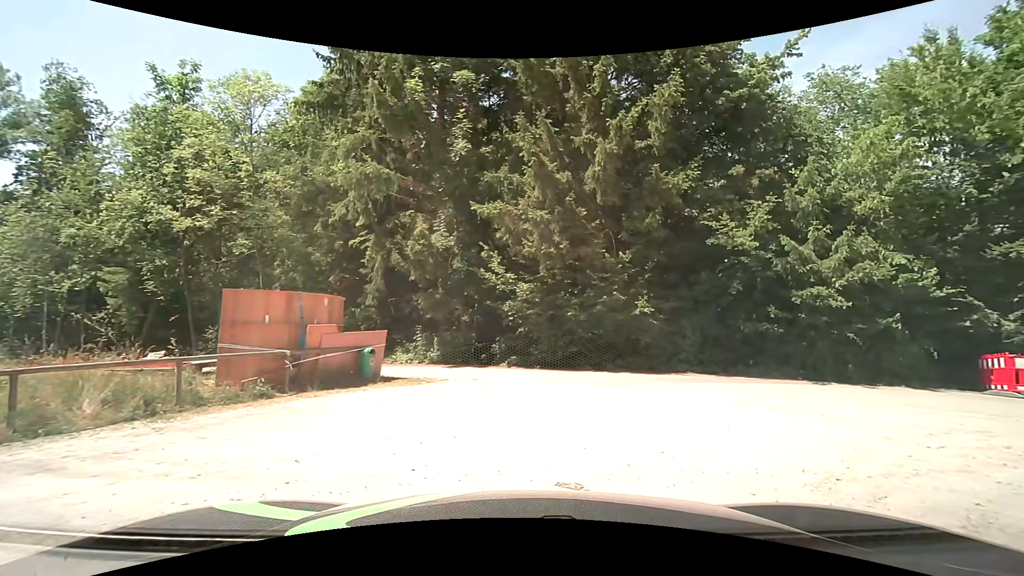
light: Day
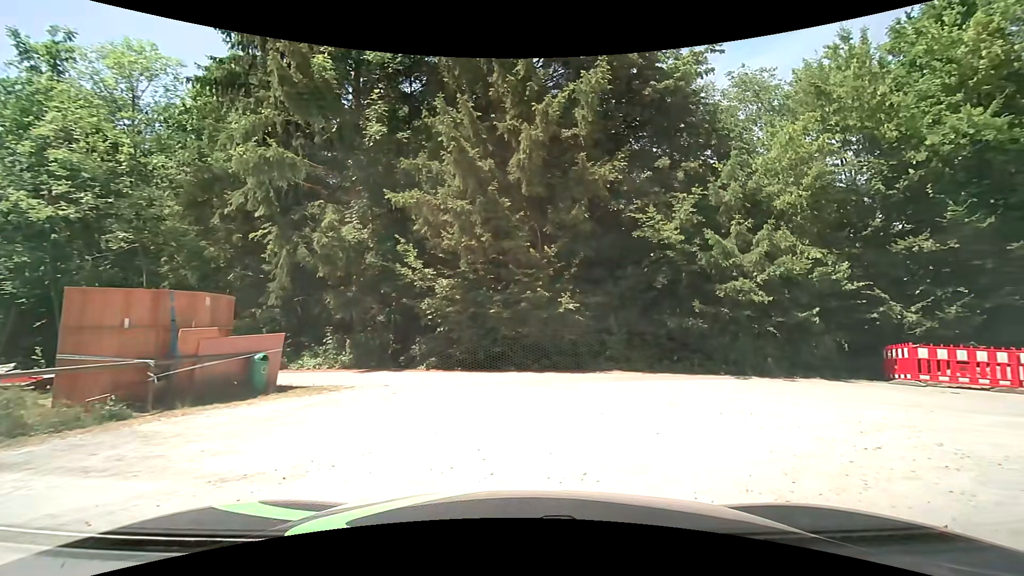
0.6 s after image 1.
(+0.1, +1.2) m; +6°
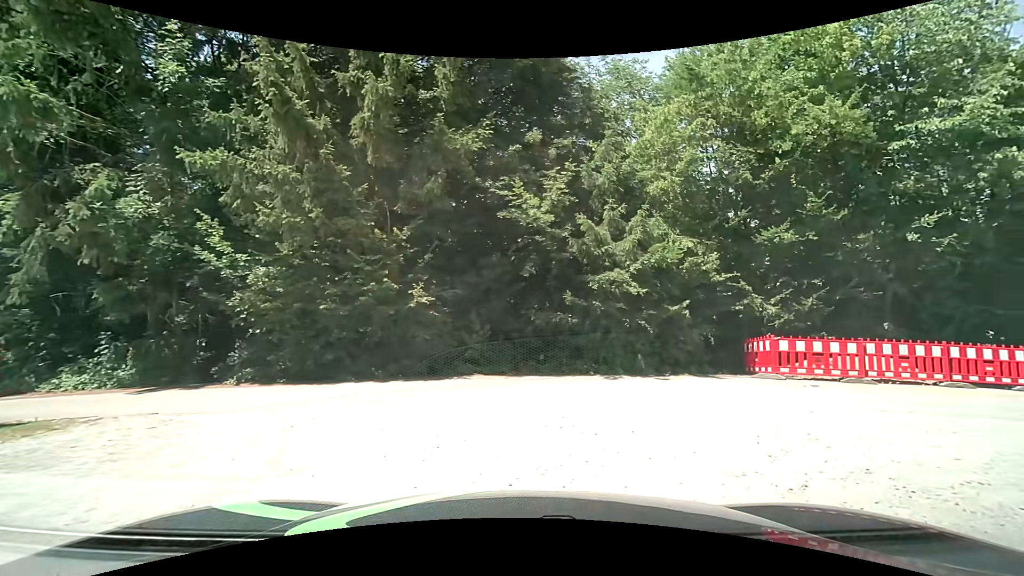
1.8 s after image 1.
(+0.3, +2.5) m; +14°
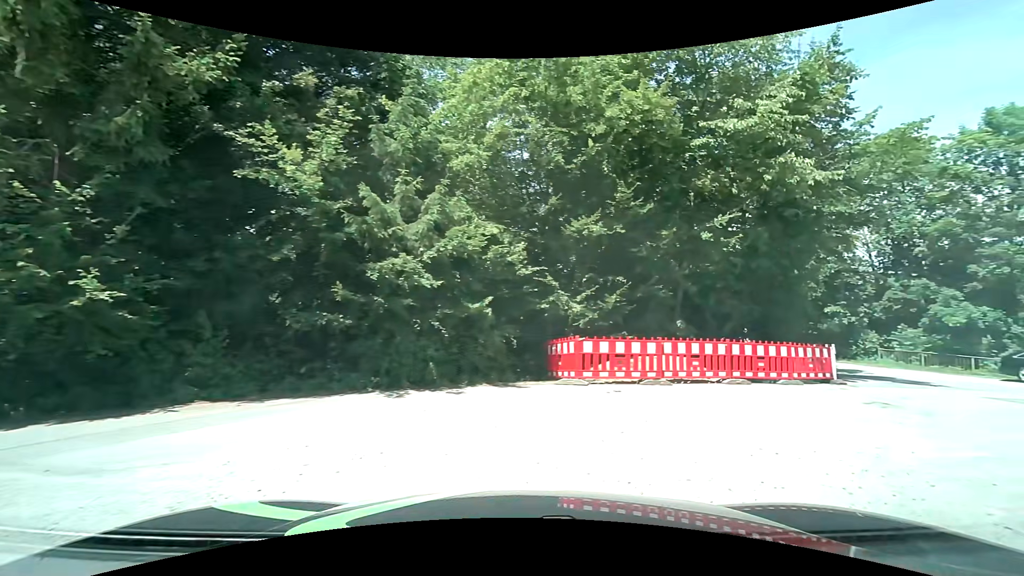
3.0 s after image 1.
(+0.5, +2.9) m; +22°
